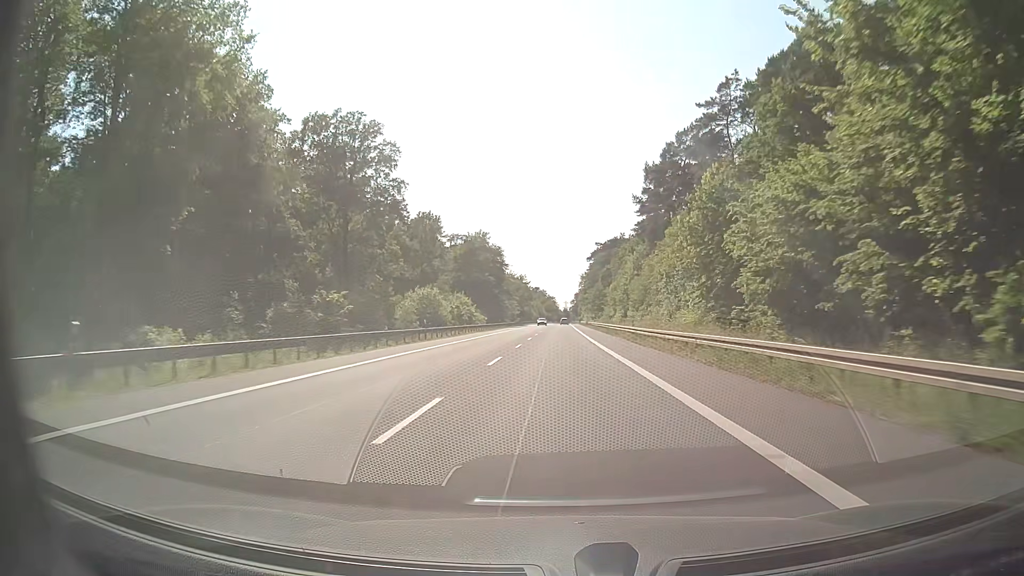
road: secondary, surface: asphalt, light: Day
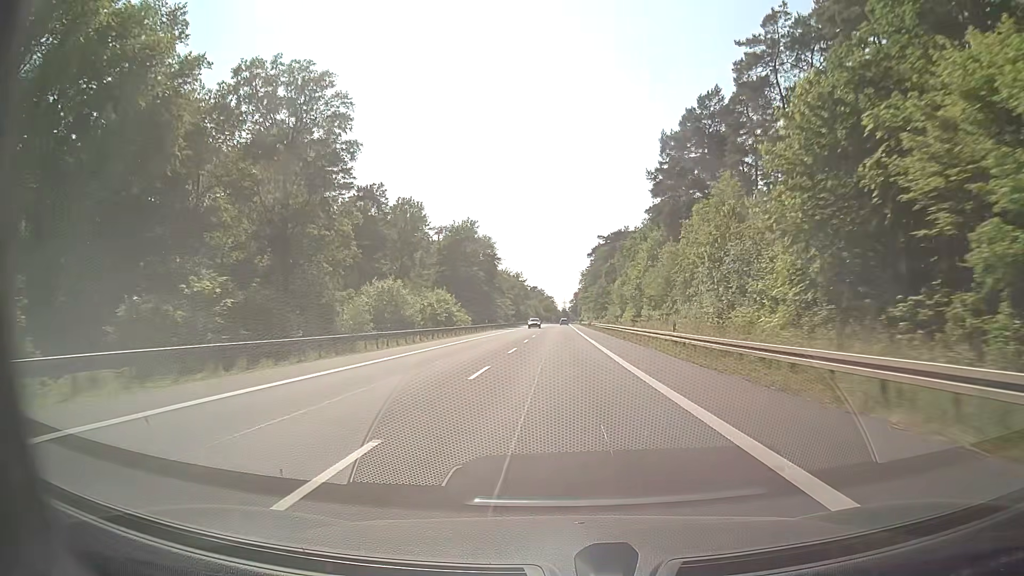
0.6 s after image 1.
(0.0, +15.8) m; 0°
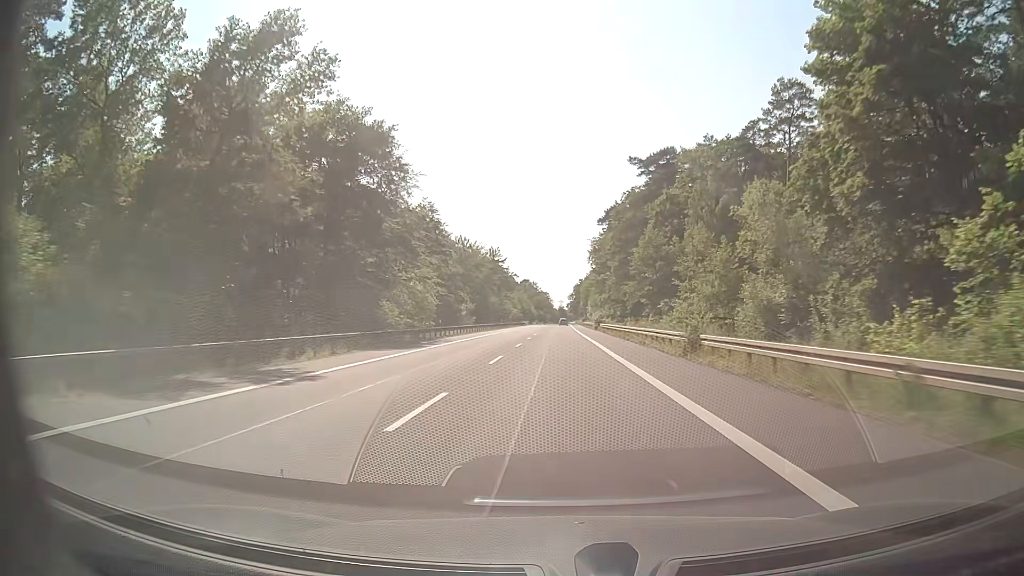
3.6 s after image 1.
(+0.4, +79.1) m; 0°
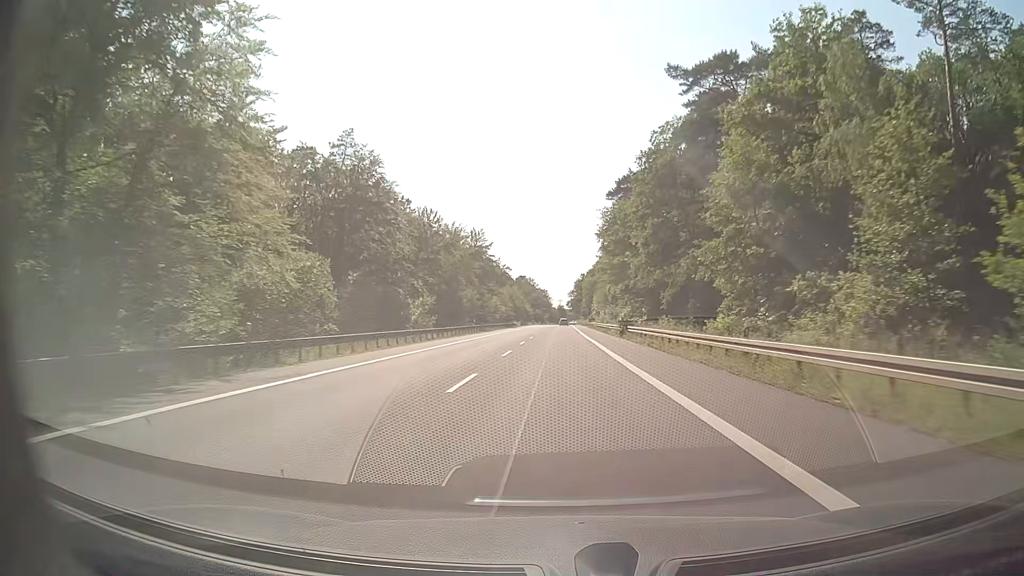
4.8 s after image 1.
(0.0, +31.7) m; 0°
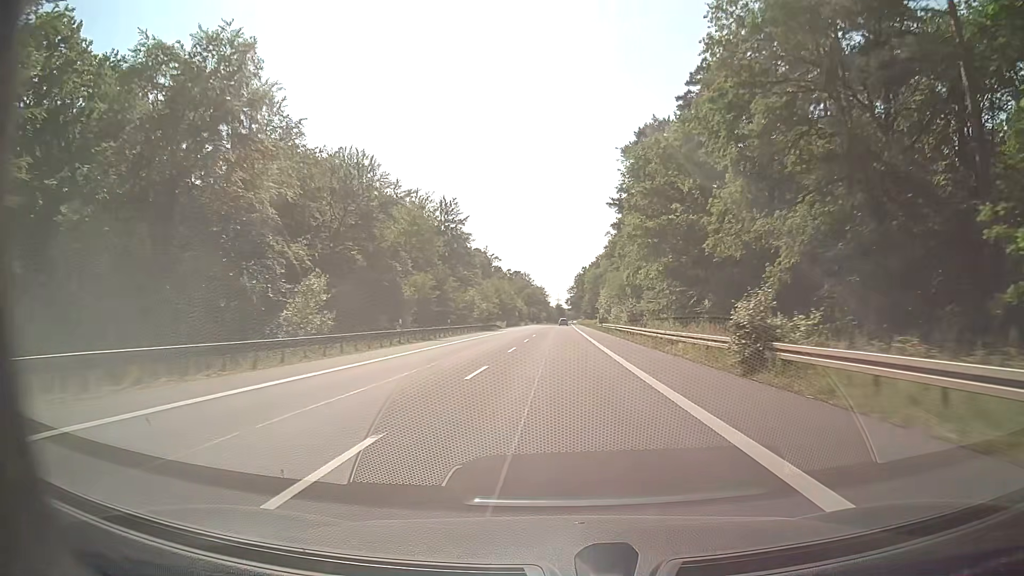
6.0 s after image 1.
(0.0, +31.7) m; 0°
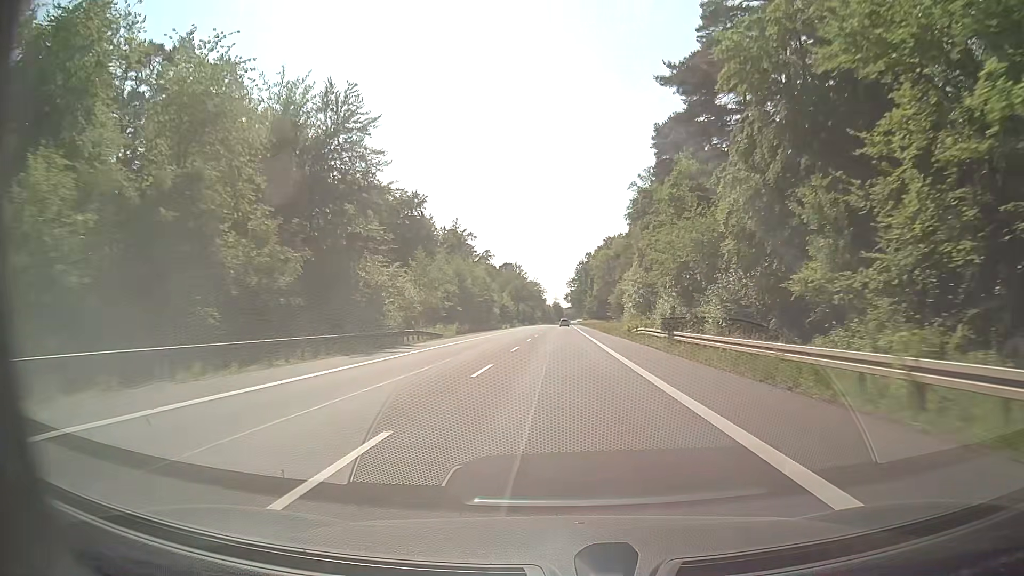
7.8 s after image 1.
(+0.1, +47.5) m; 0°
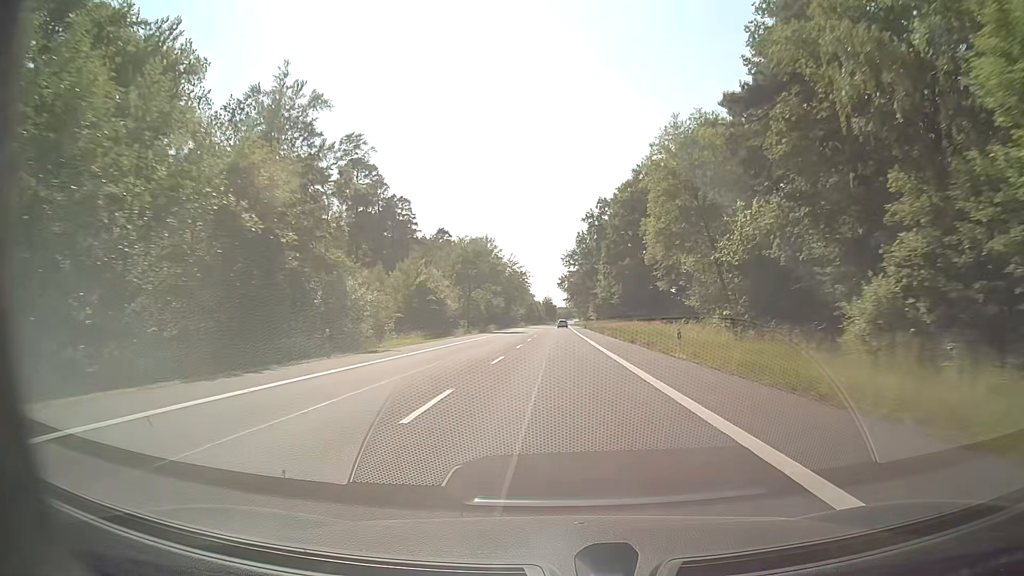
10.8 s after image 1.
(+0.3, +79.3) m; +1°
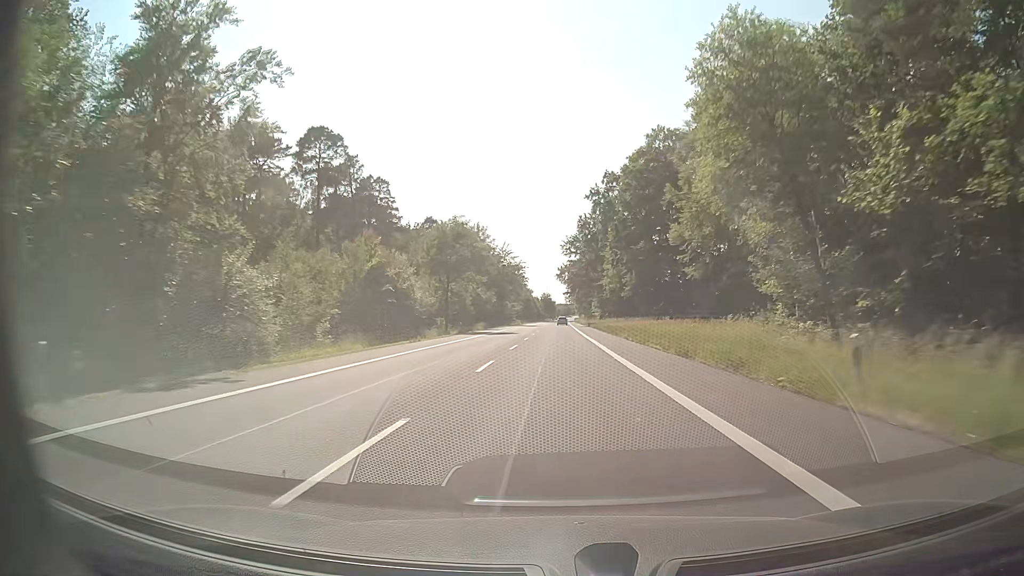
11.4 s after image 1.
(0.0, +15.8) m; 0°
(0, +10) (0, +20) (0, +30) (0, +40) (0, +50) (0, +60) (0, +70) (0, +80) (0, +90) (0, +100) m
